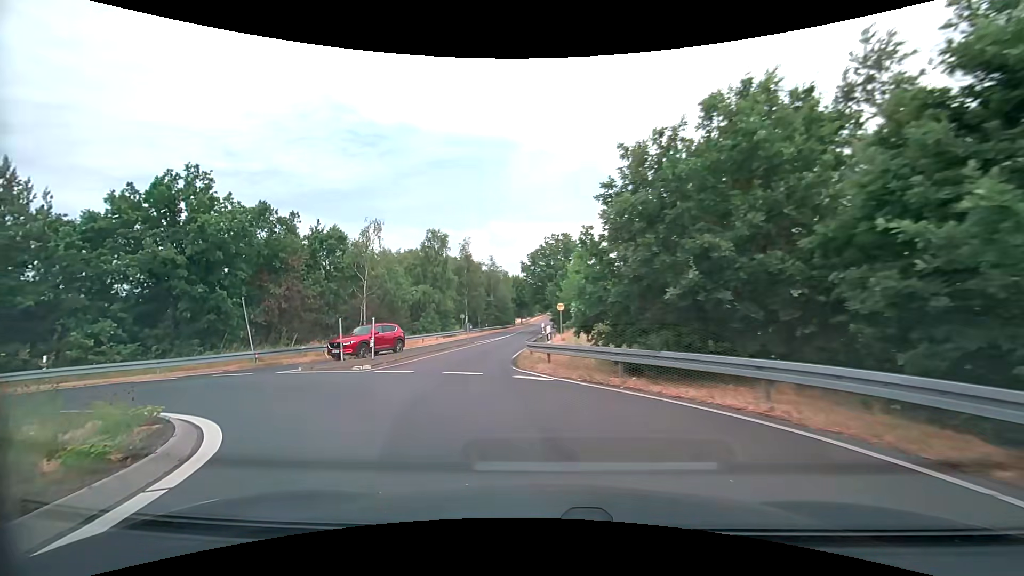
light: Day
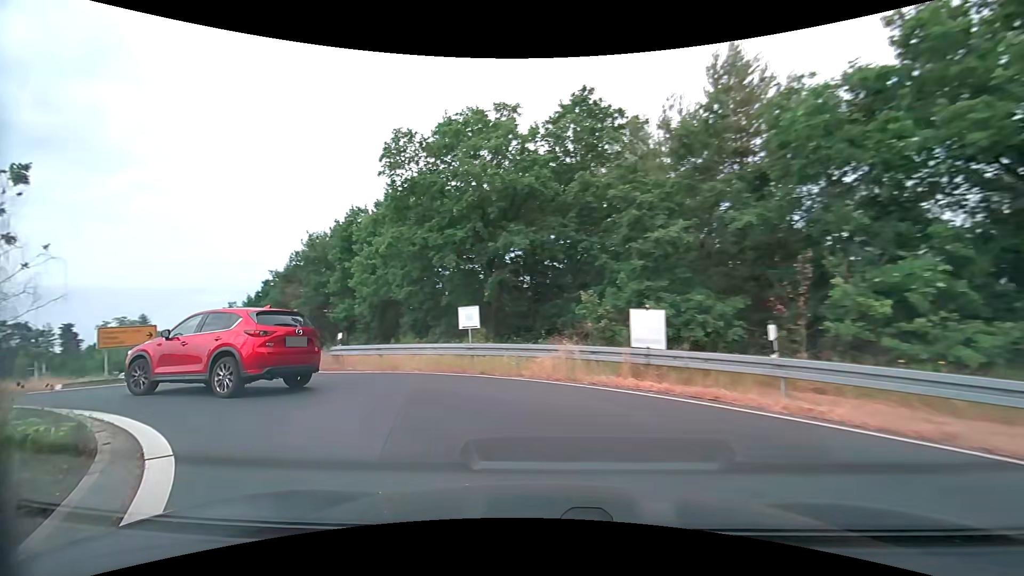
(-11.2, +15.2) m; -77°
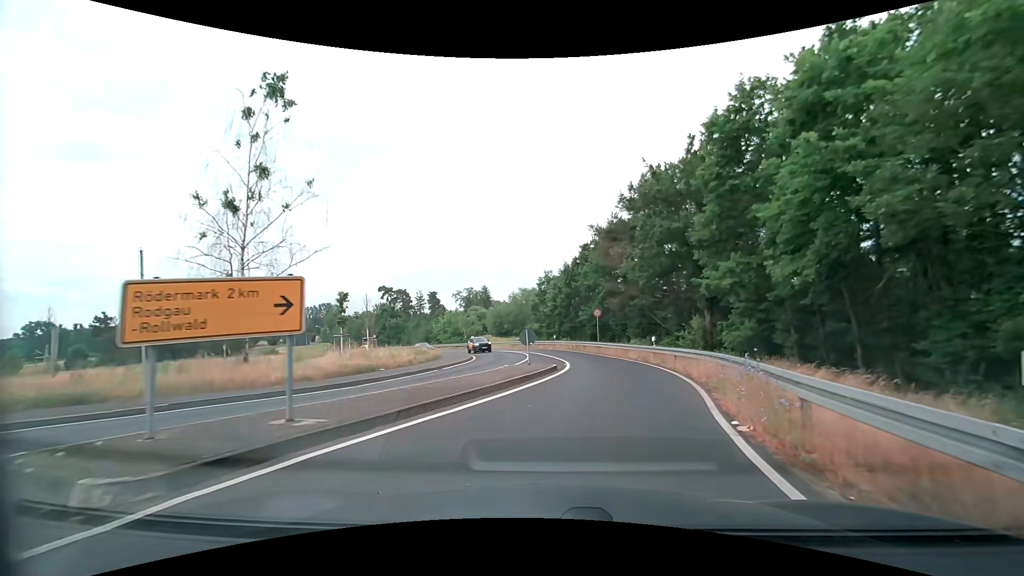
(-7.9, +15.0) m; -37°
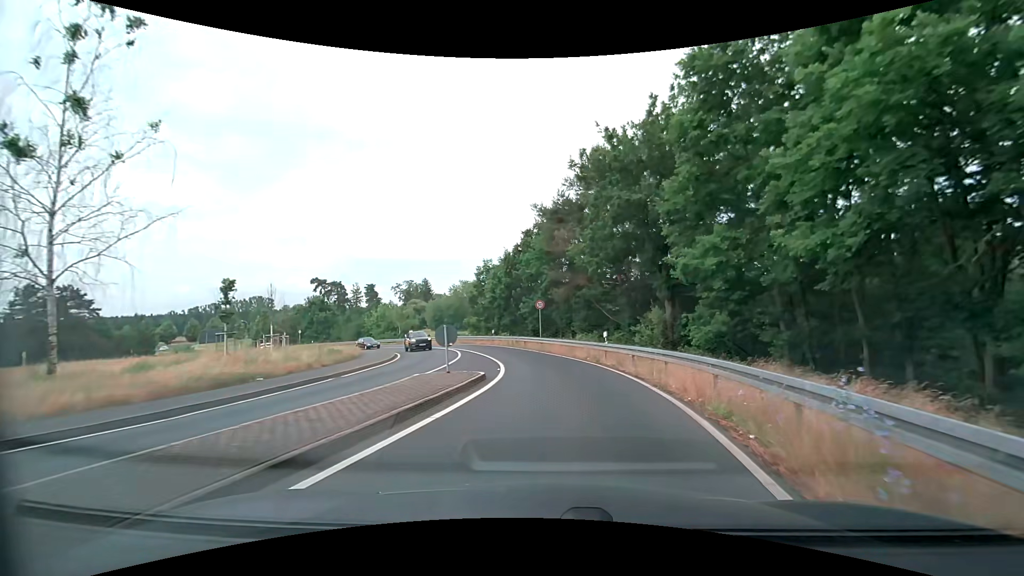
(+0.3, +5.0) m; +8°
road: secondary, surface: asphalt
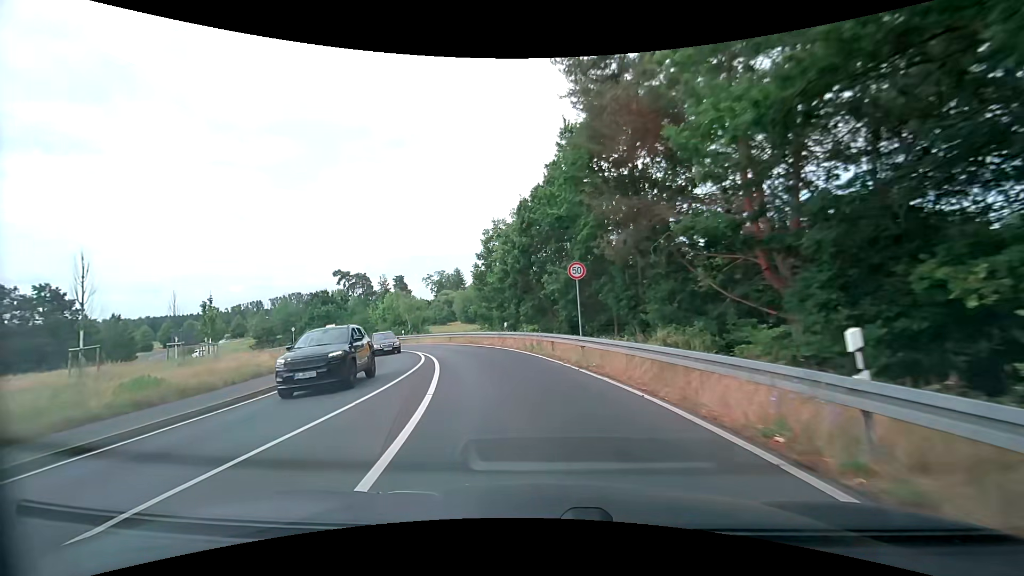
(0.0, +17.4) m; -5°
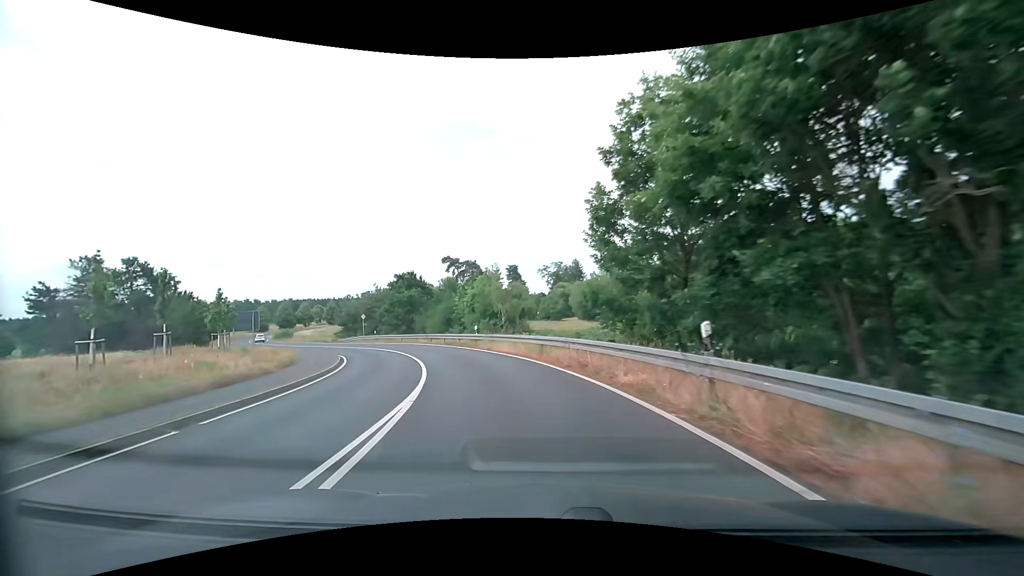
(-2.5, +20.7) m; -13°
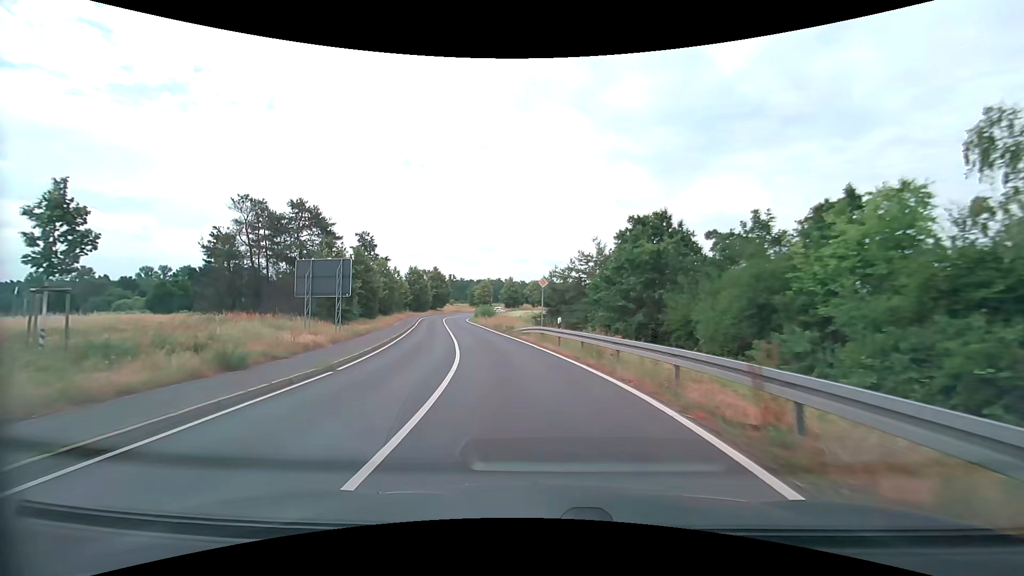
(-8.5, +35.7) m; -27°
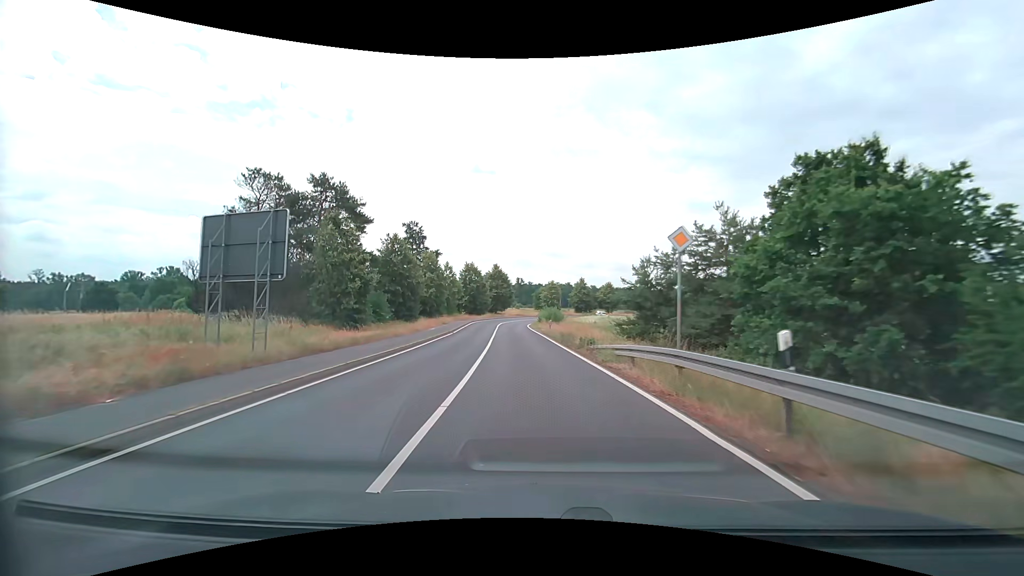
(-1.2, +15.2) m; -8°
(0, +10) (-1, +20) (-2, +30) (-3, +40) (-3, +50) (-3, +60) (-3, +70) (-2, +80) (0, +90) (+3, +99) m
